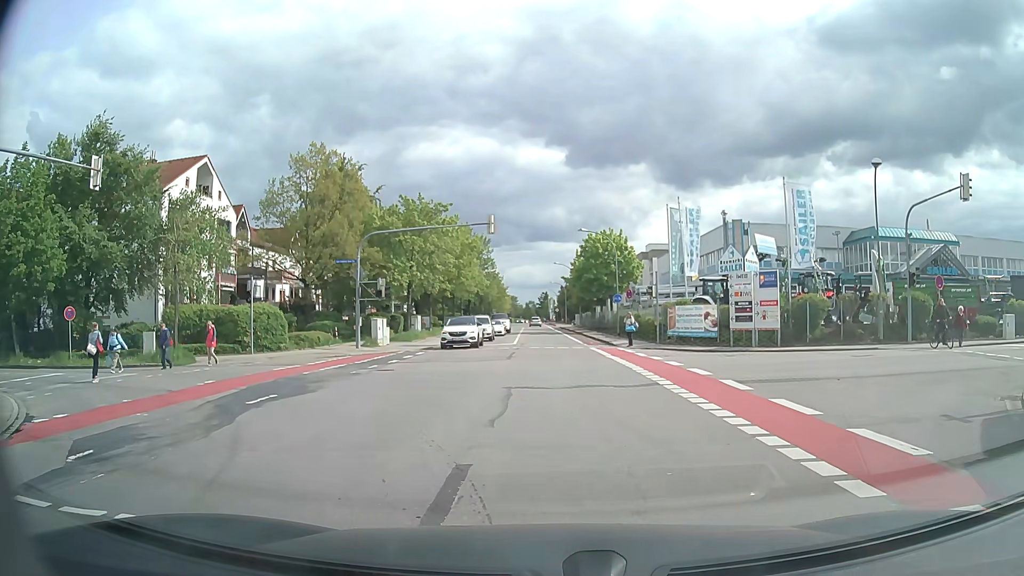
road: tertiary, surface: asphalt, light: Day
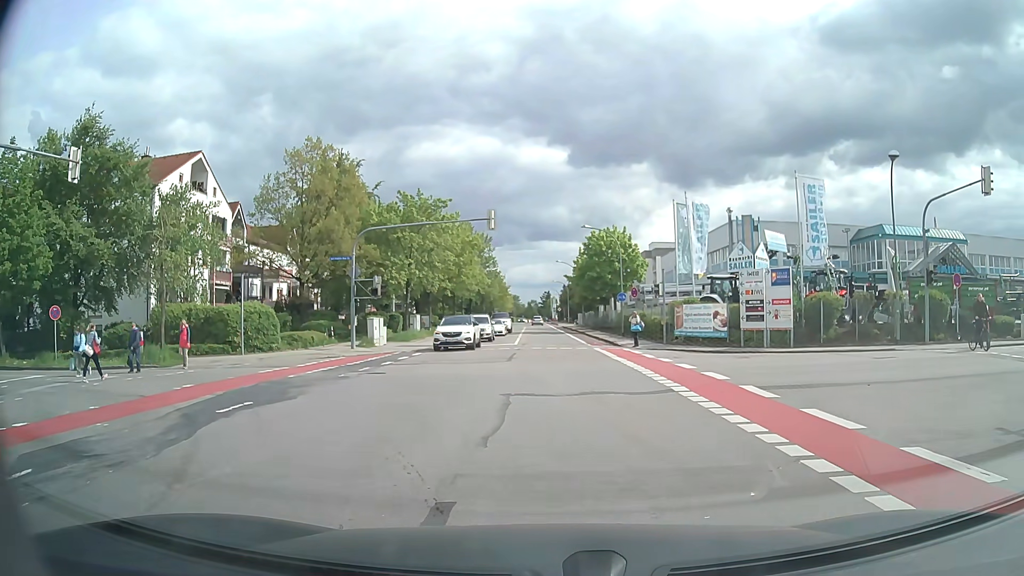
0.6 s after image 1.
(0.0, +1.3) m; -2°
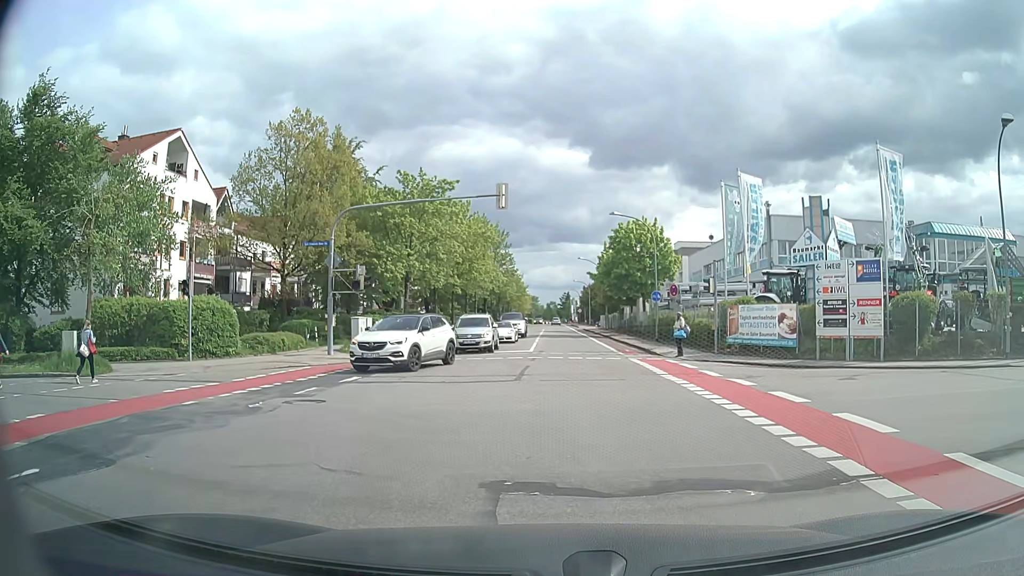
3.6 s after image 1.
(0.0, +6.4) m; 0°
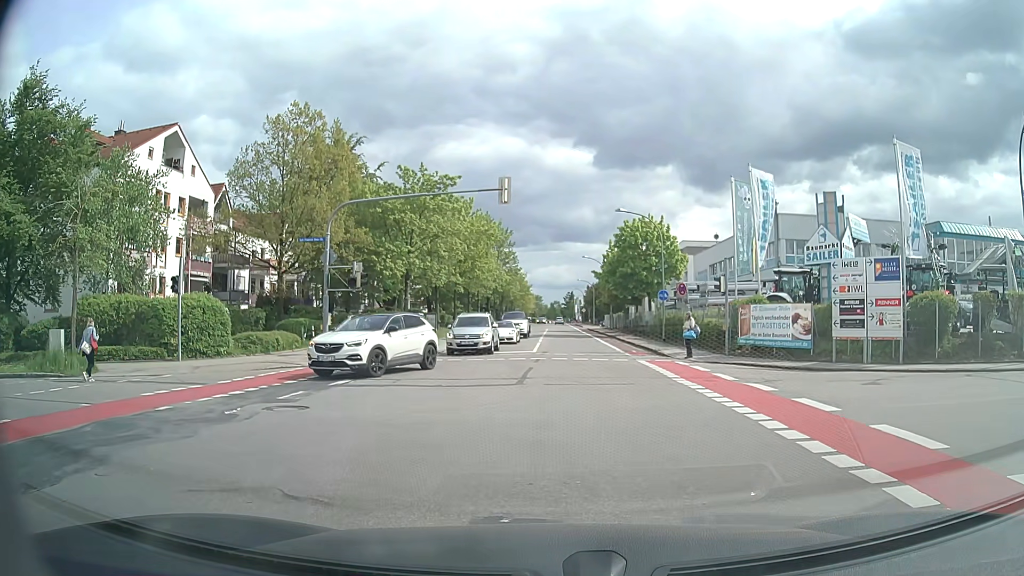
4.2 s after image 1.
(0.0, +1.0) m; 0°
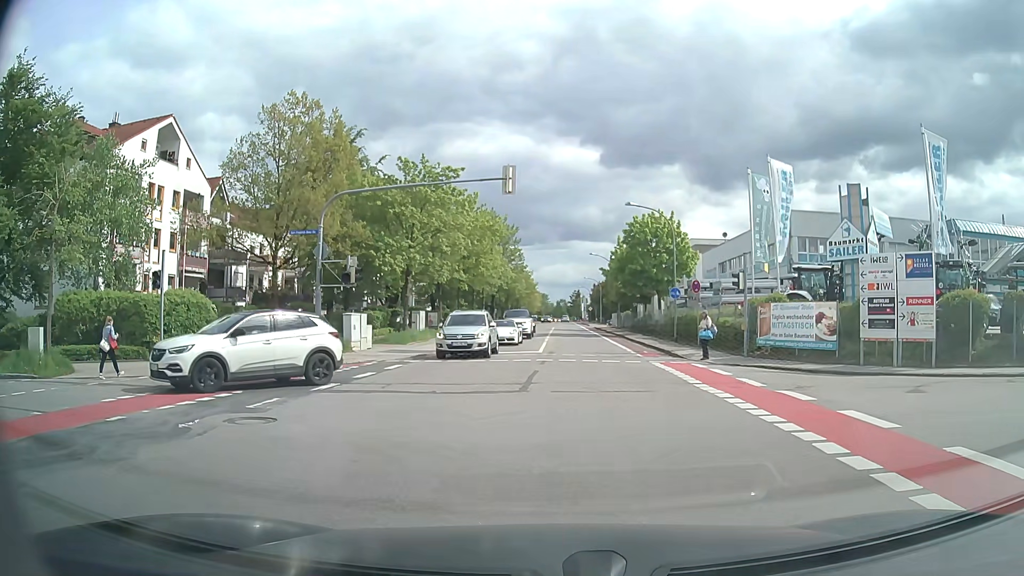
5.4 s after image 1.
(0.0, +1.6) m; 0°
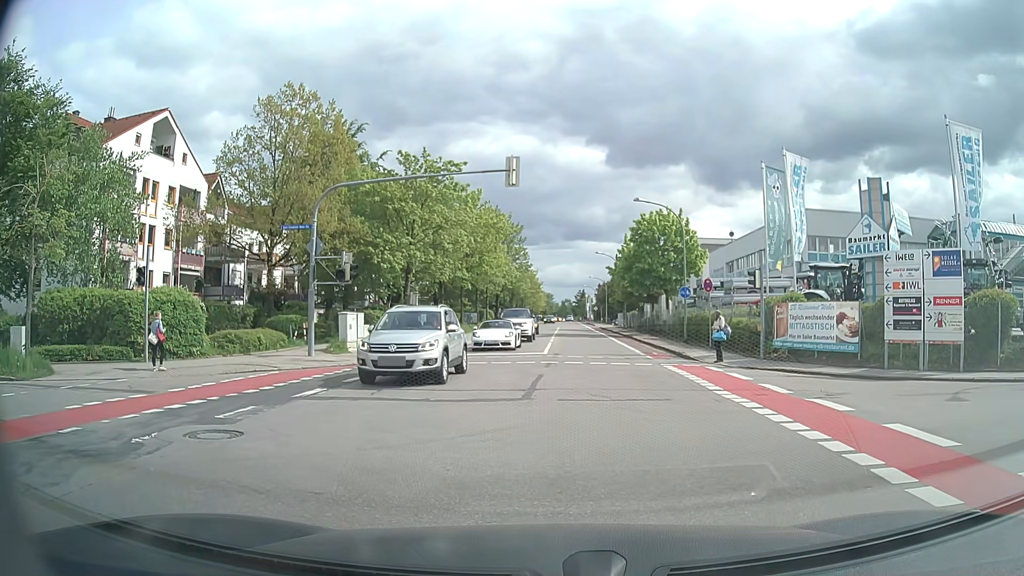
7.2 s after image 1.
(0.0, +1.2) m; 0°
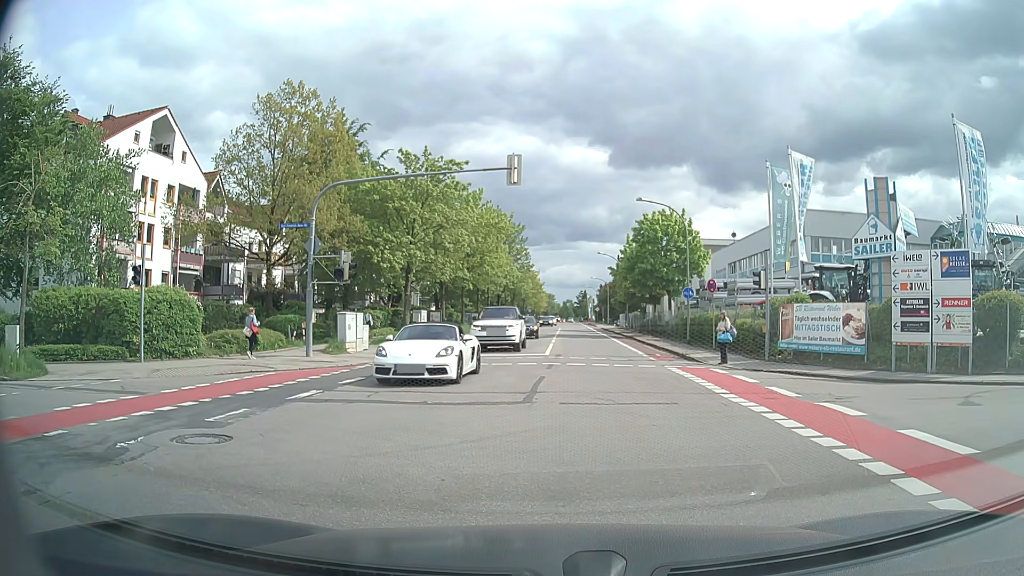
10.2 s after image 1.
(0.0, +0.4) m; 0°
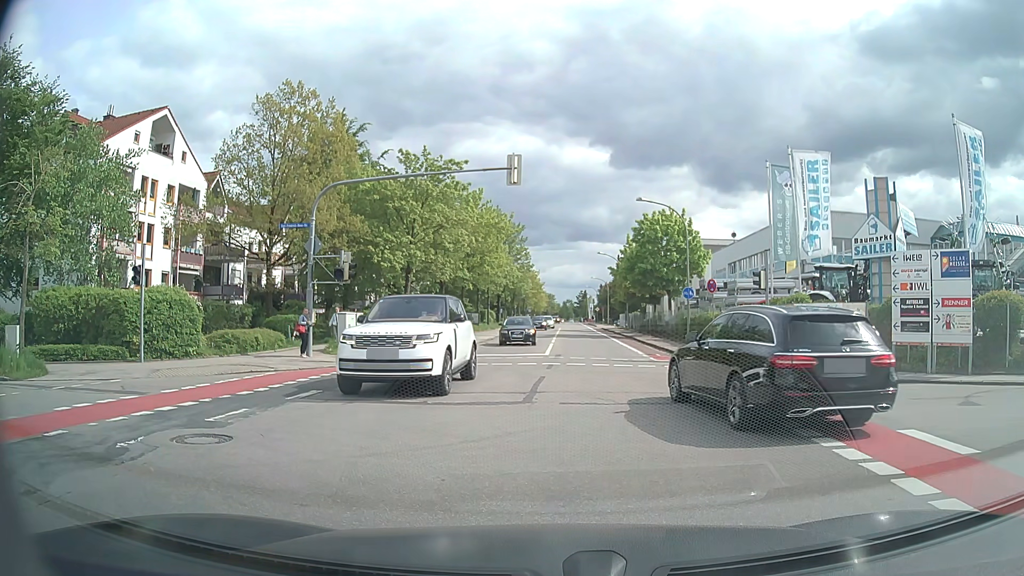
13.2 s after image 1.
(0.0, 0.0) m; 0°
